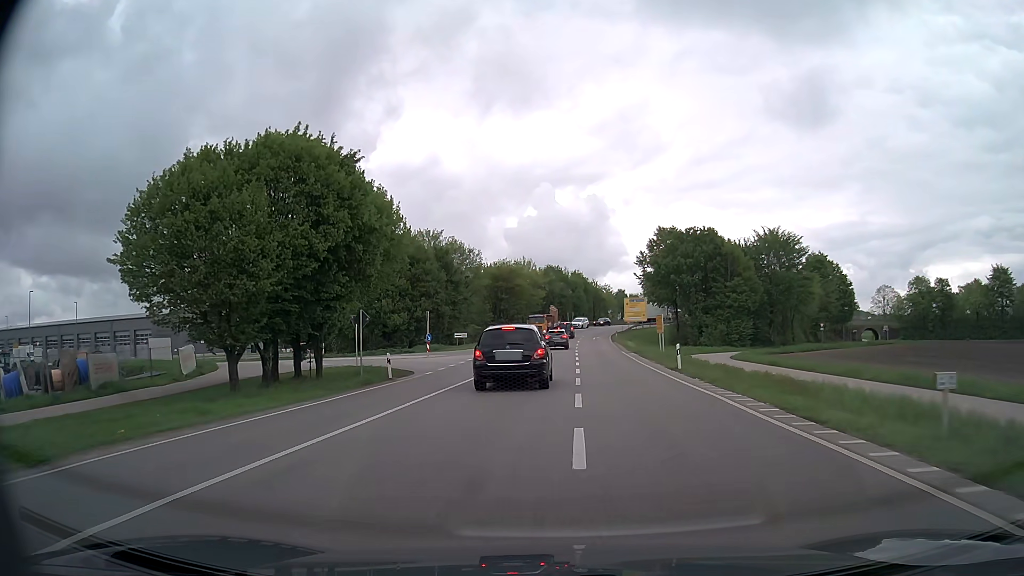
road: primary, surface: asphalt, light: Day
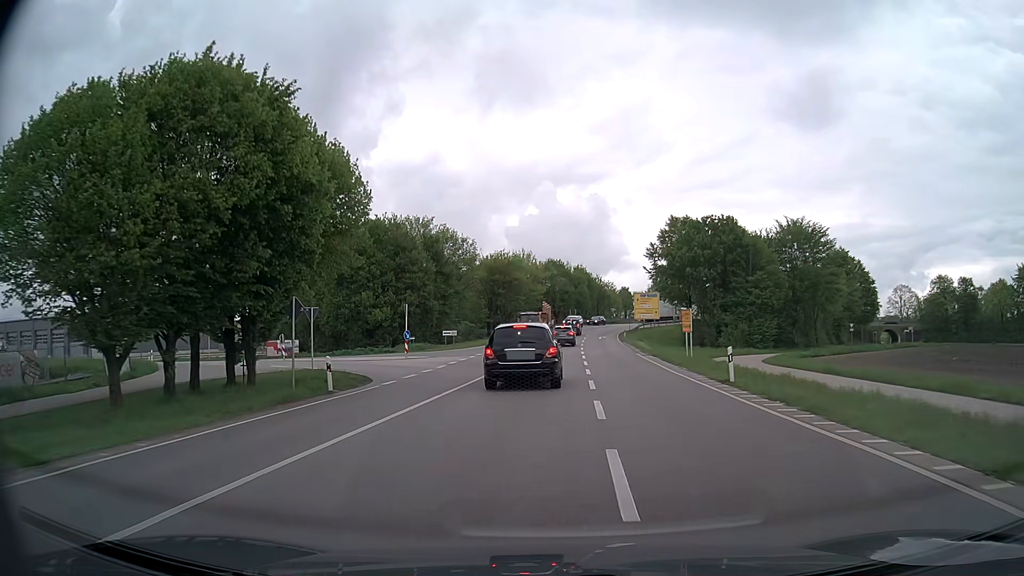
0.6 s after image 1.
(0.0, +7.9) m; 0°
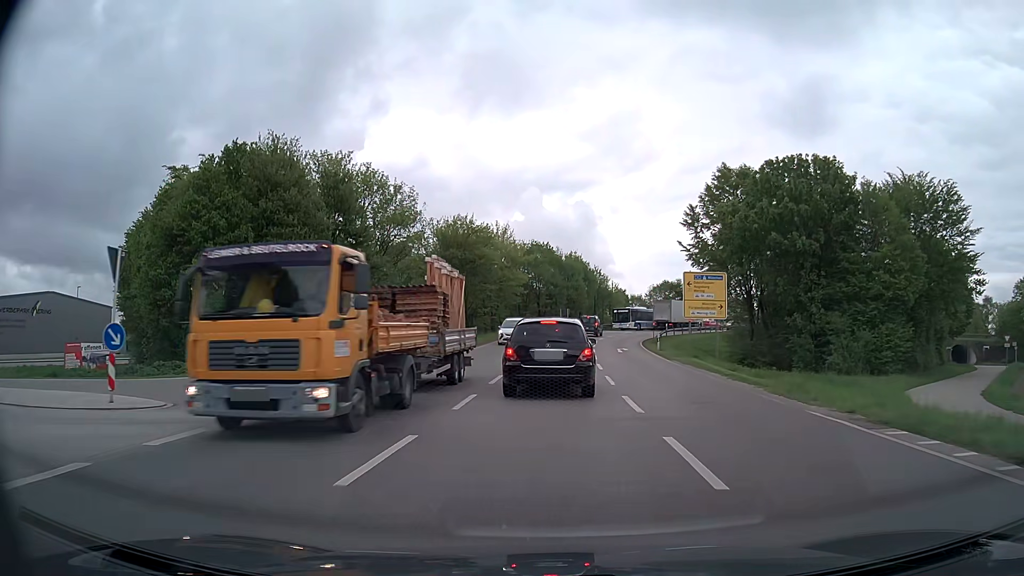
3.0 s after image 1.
(+0.1, +29.0) m; +1°
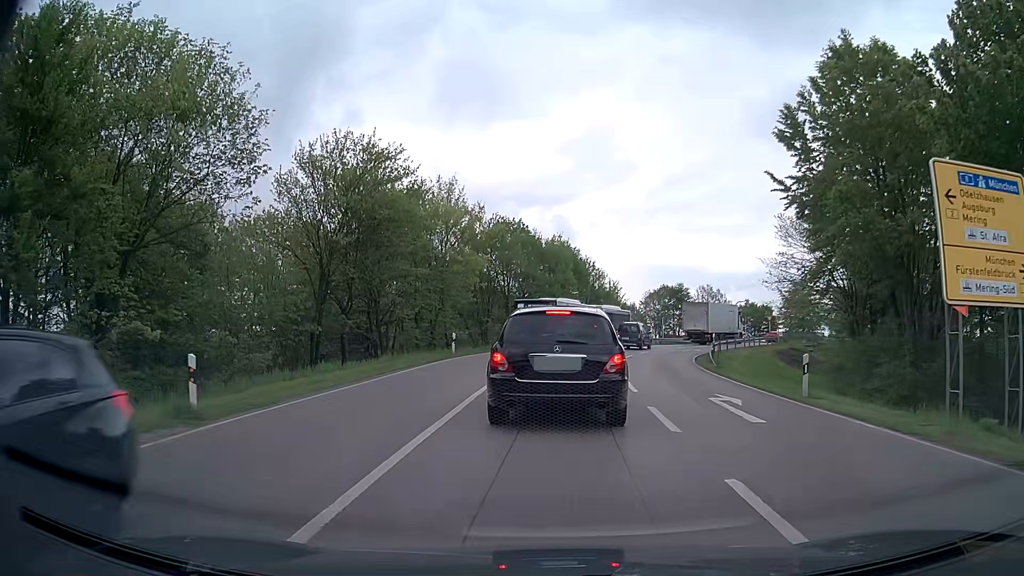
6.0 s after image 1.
(+0.6, +26.2) m; +2°
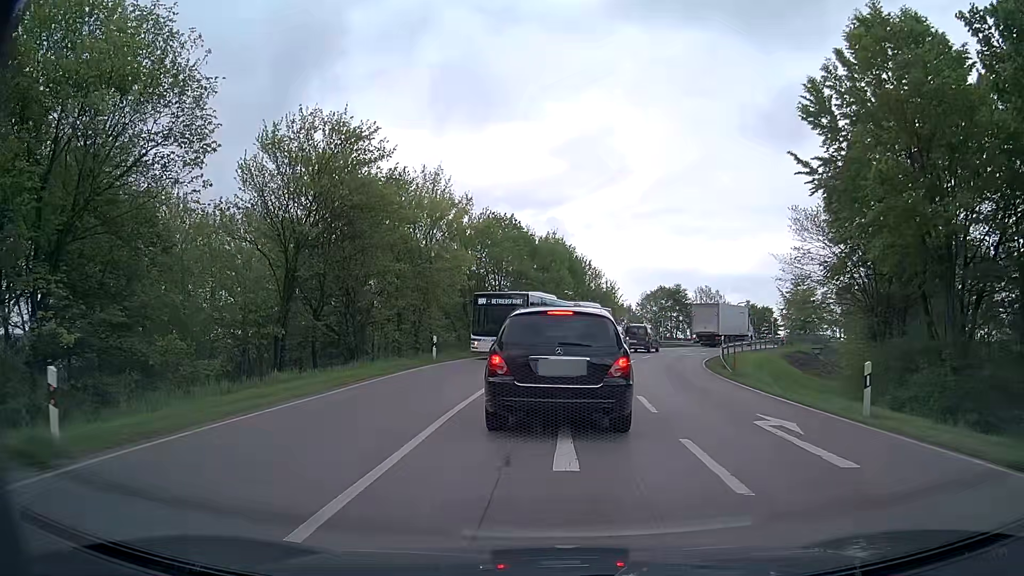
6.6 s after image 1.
(0.0, +3.5) m; +1°
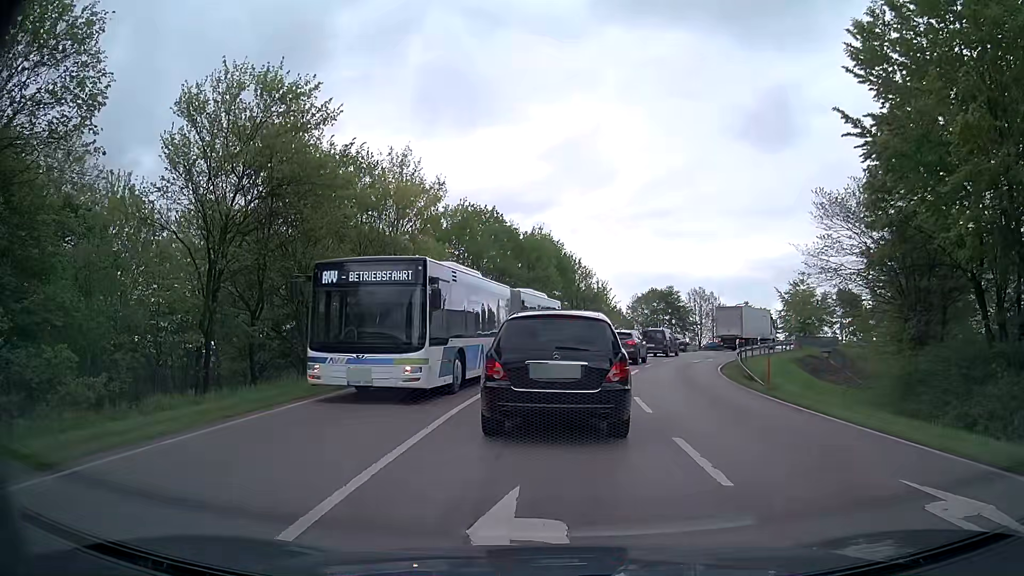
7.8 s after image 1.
(0.0, +5.5) m; +1°
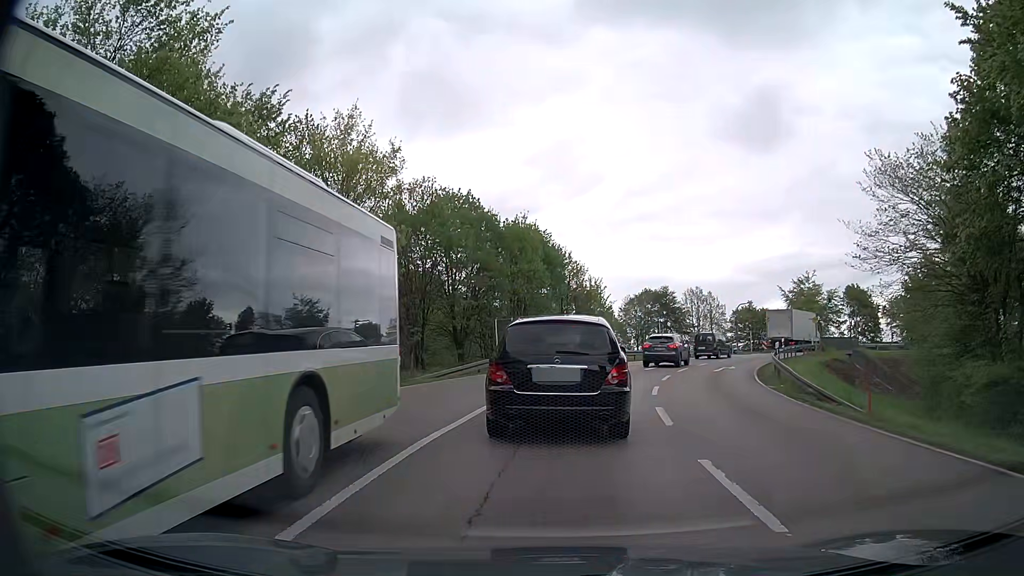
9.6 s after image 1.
(+0.1, +7.6) m; +1°
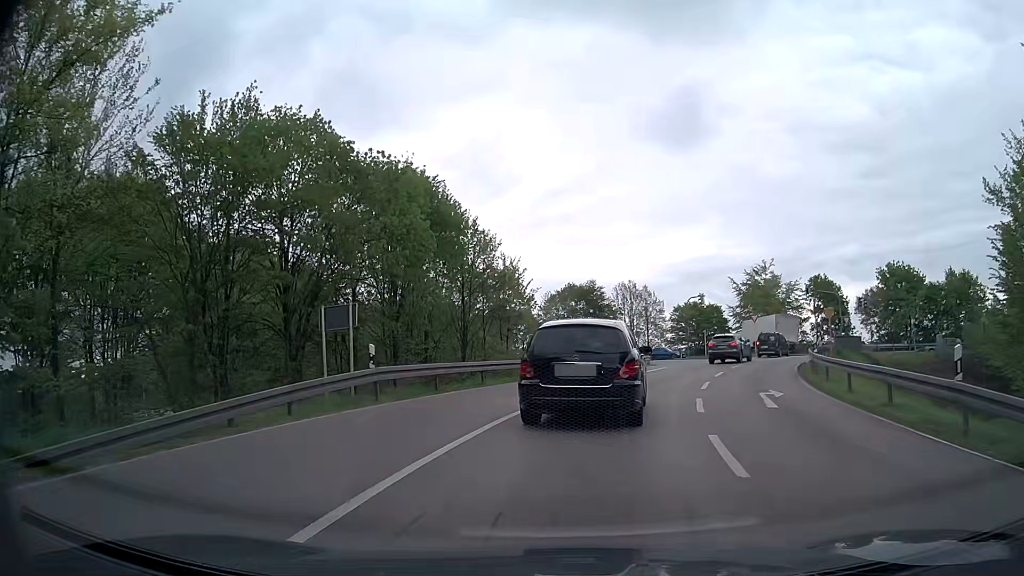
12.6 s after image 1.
(+0.8, +16.5) m; +6°
(+1, +10) (+2, +20) (+6, +29) (+10, +38) (+15, +47) (+20, +56) (+22, +65) (+20, +75) (+14, +83) (+7, +90) m
